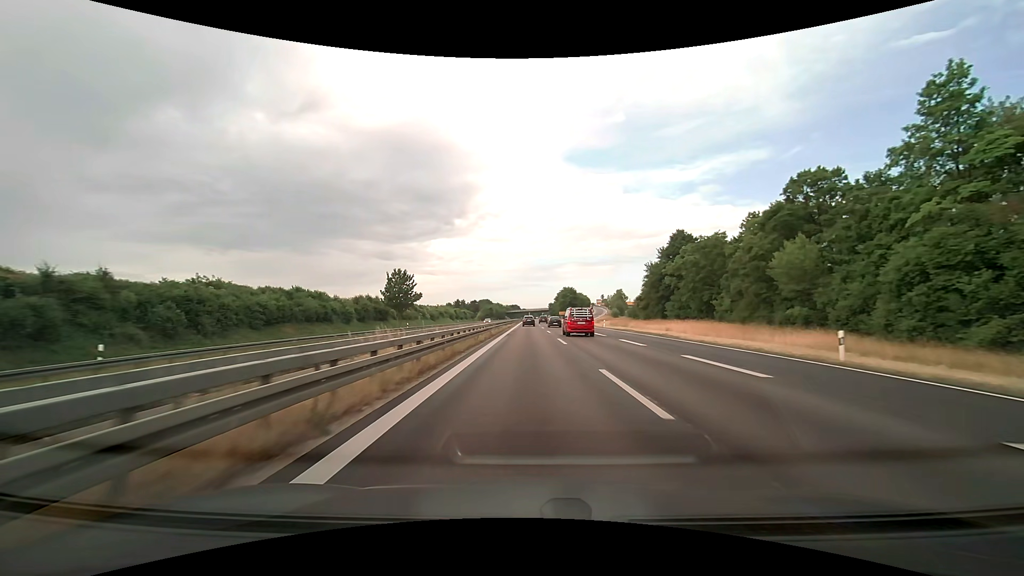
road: trunk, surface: asphalt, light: Day
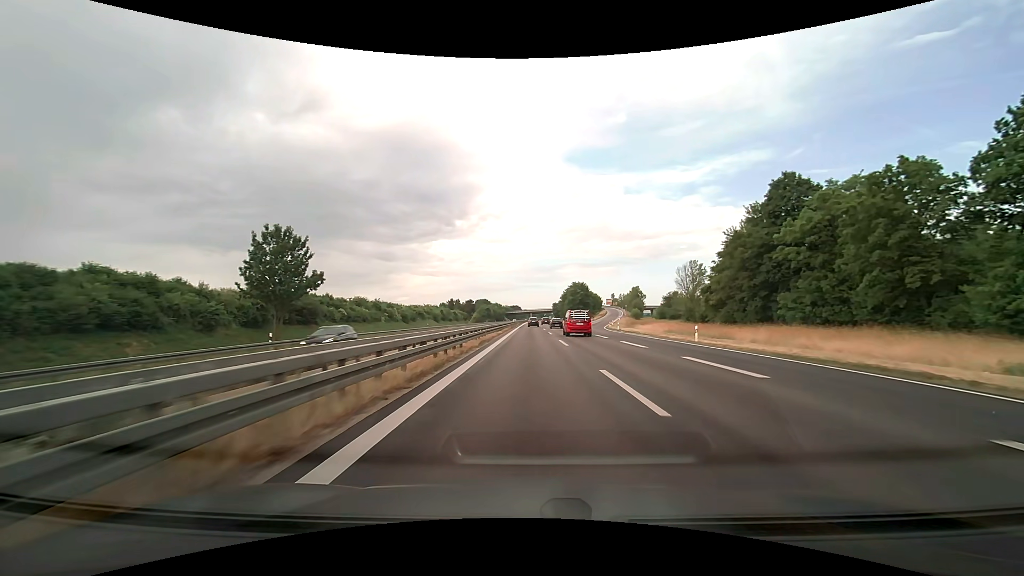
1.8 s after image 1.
(-0.1, +36.0) m; 0°
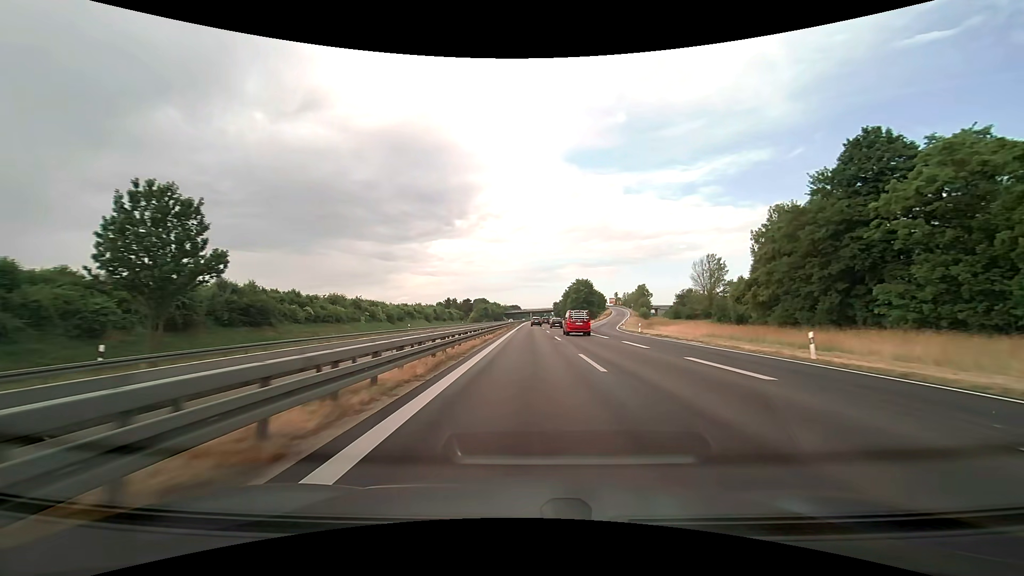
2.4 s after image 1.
(0.0, +12.4) m; 0°
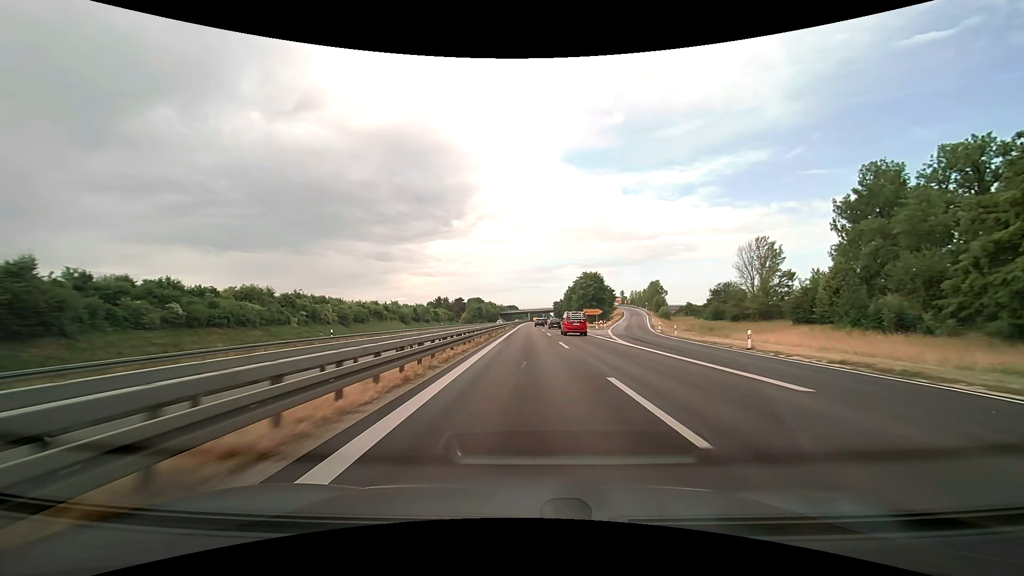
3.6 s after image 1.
(+0.1, +25.9) m; 0°
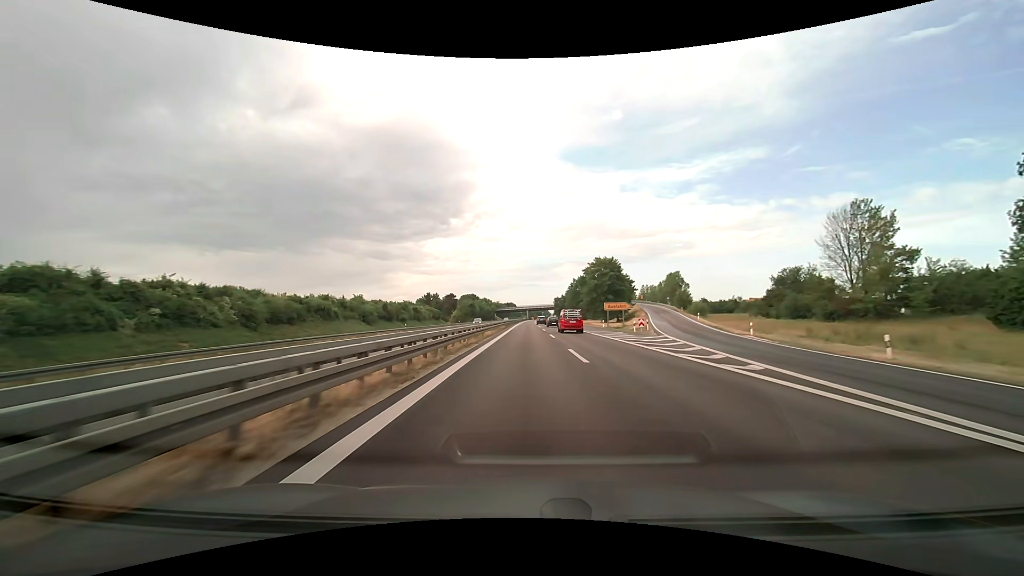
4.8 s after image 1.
(+0.1, +26.8) m; 0°
(0, +10) (0, +20) (0, +30) (0, +40) (0, +50) (0, +60) (0, +70) (0, +80) (0, +90) (+1, +100) m
